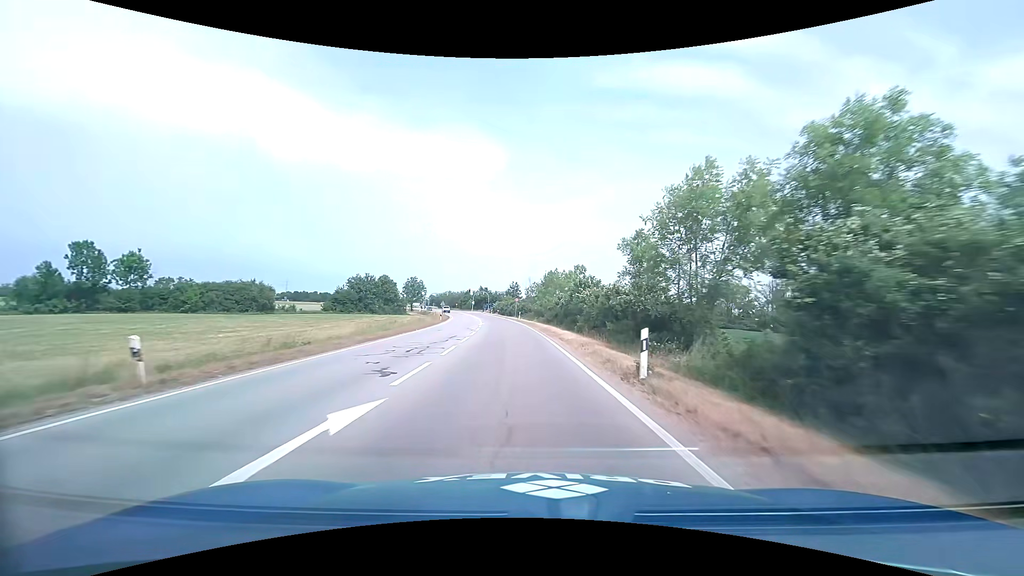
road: primary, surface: asphalt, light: Day
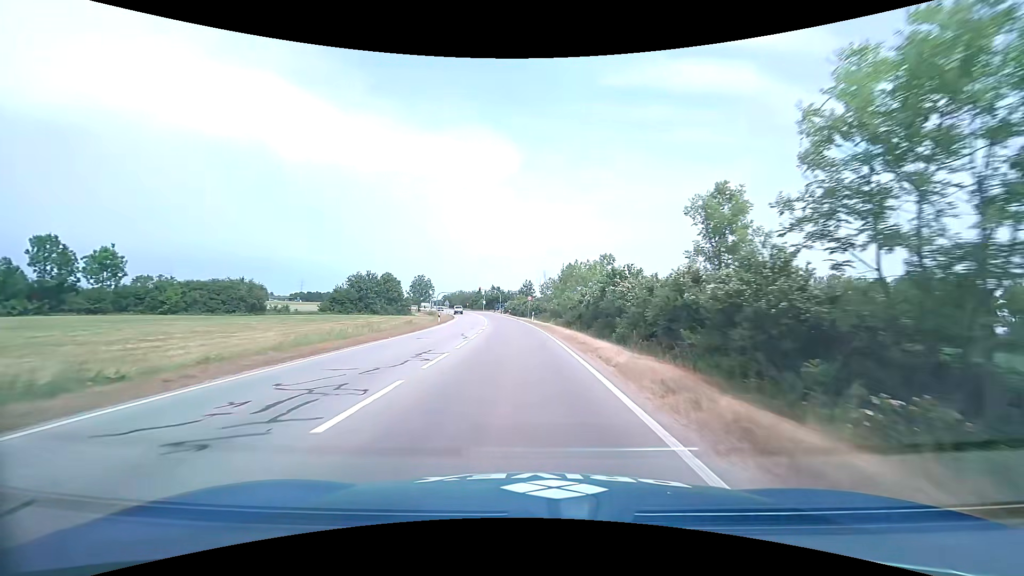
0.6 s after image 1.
(-0.1, +9.6) m; -1°
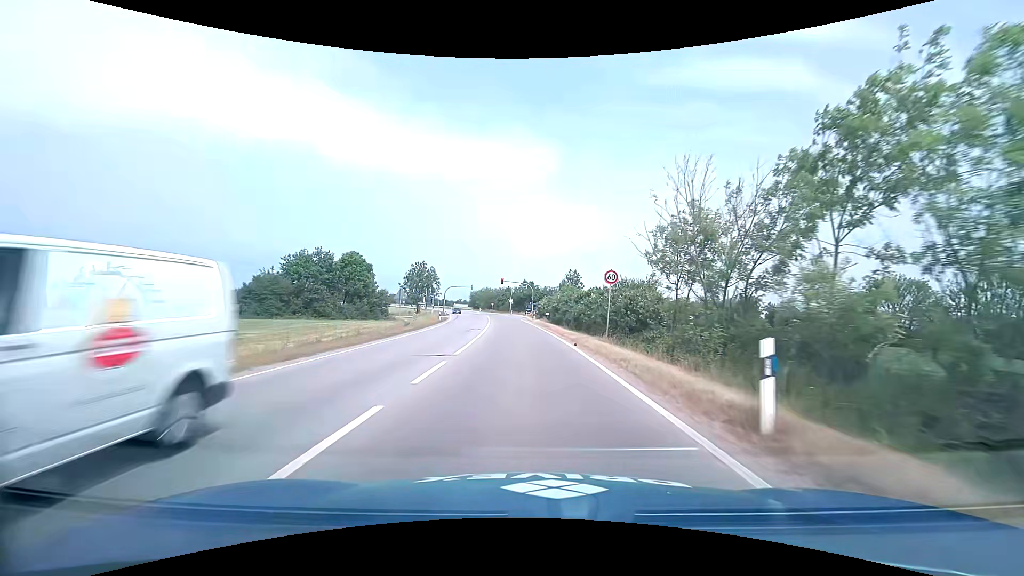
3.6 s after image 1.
(-2.0, +44.3) m; -4°
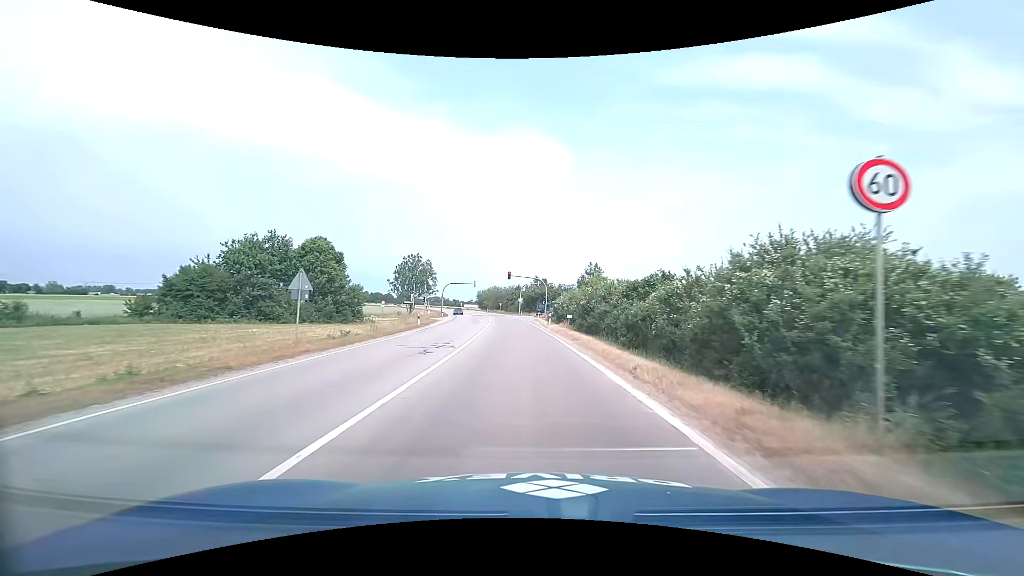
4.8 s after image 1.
(-0.2, +15.7) m; -2°
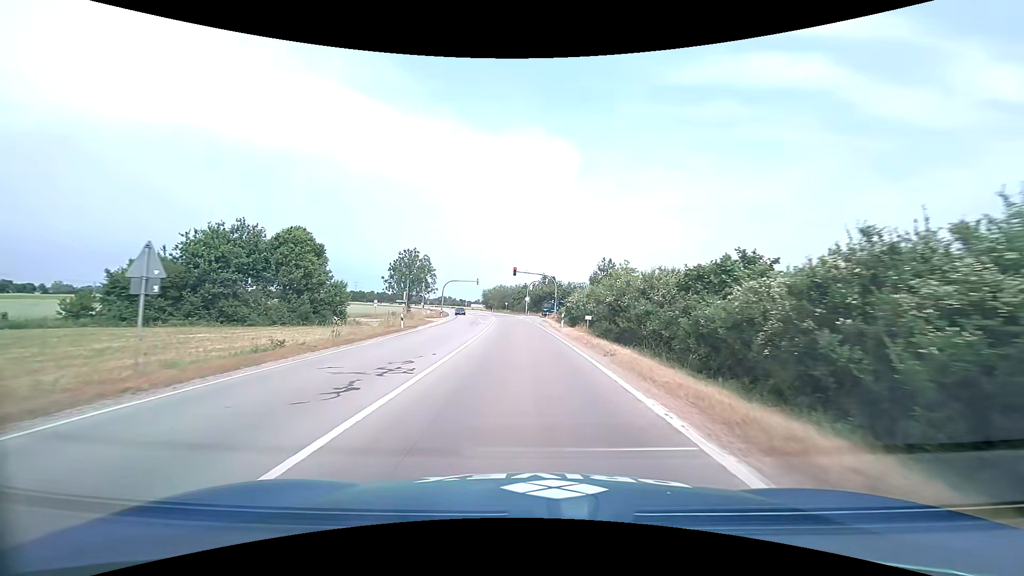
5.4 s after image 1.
(0.0, +7.3) m; -1°
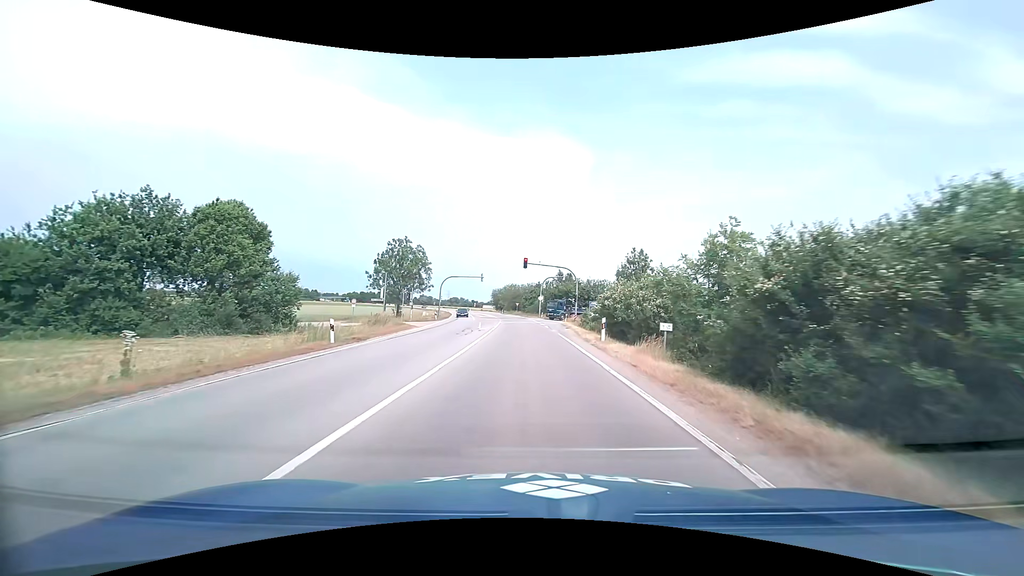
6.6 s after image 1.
(-0.2, +13.4) m; -2°
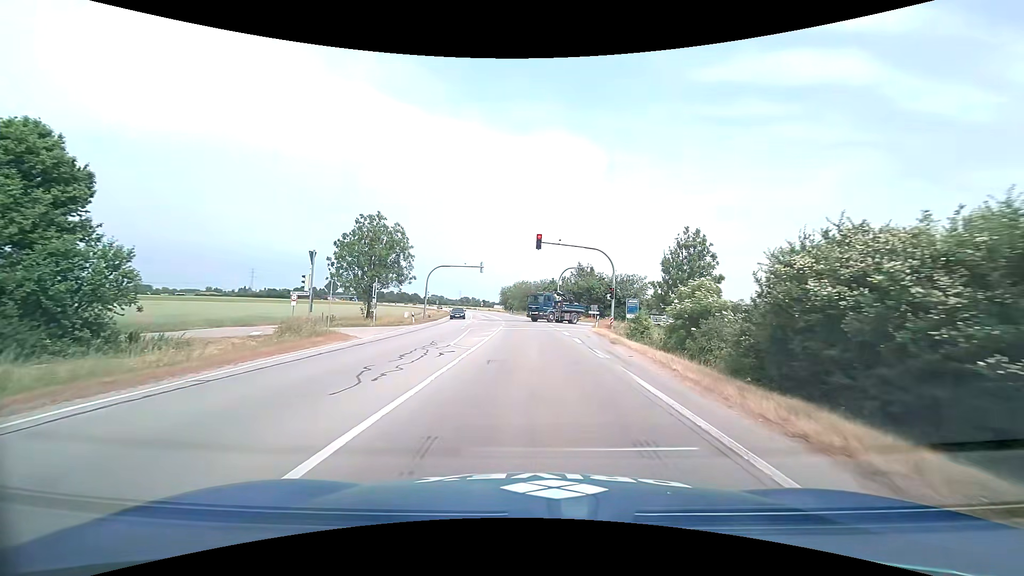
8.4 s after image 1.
(-0.3, +16.9) m; -2°
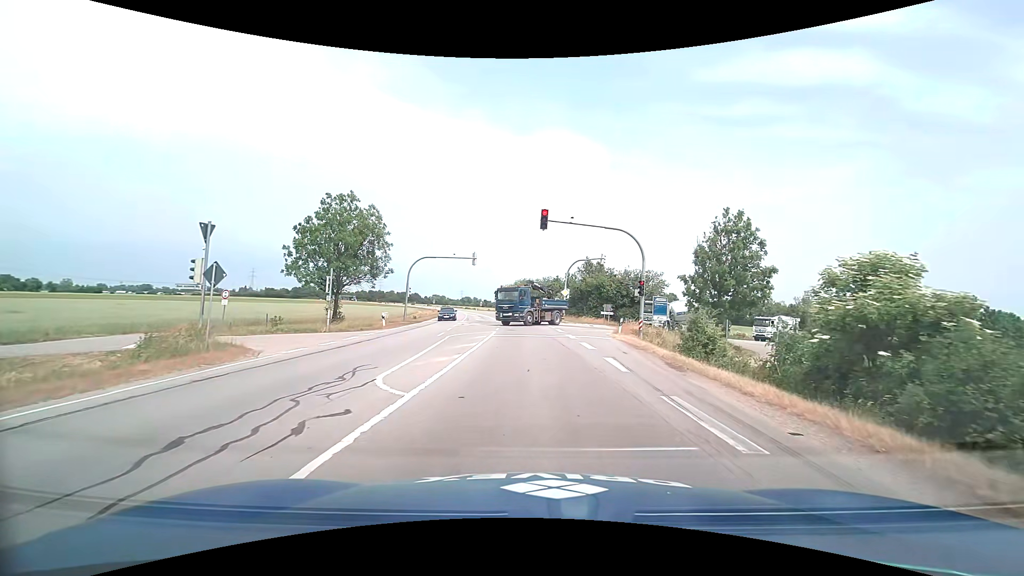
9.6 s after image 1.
(0.0, +9.1) m; 0°
(0, +10) (0, +20) (0, +30) (0, +40) (-1, +50) (-2, +60) (-4, +70) (-5, +80) (-7, +90) (-9, +99) m
